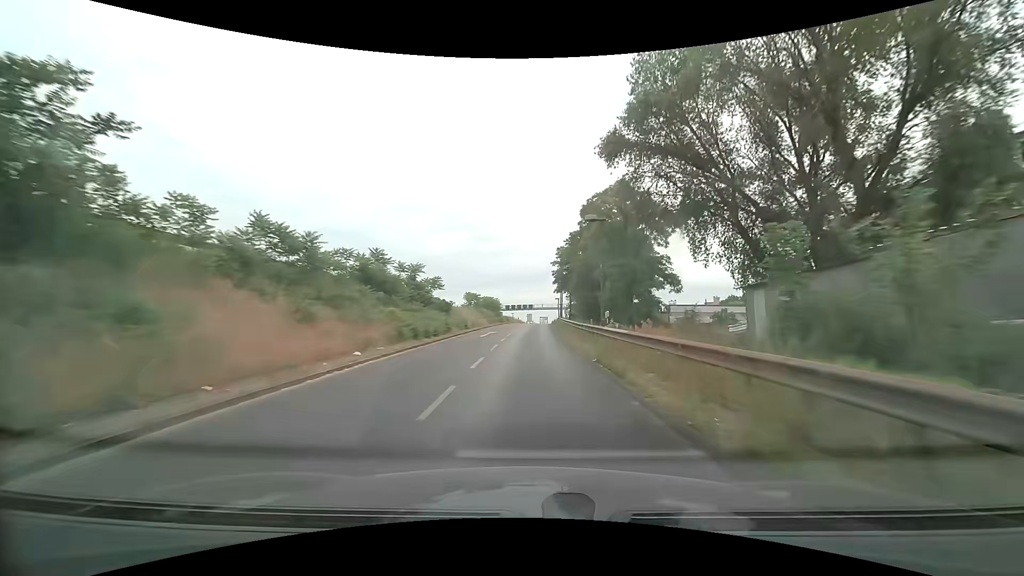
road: motorway_link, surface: asphalt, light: Day
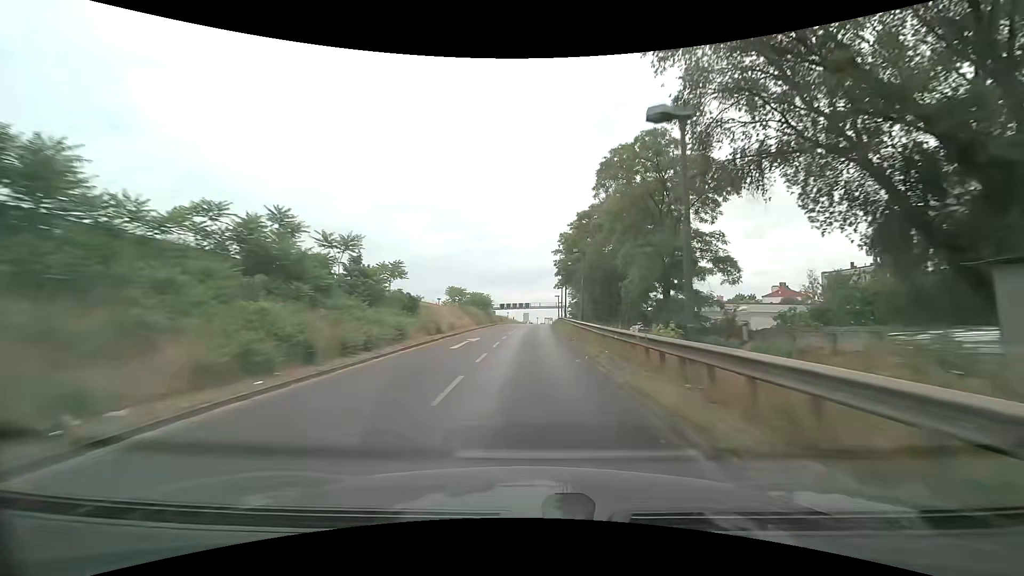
(+0.1, +11.1) m; 0°
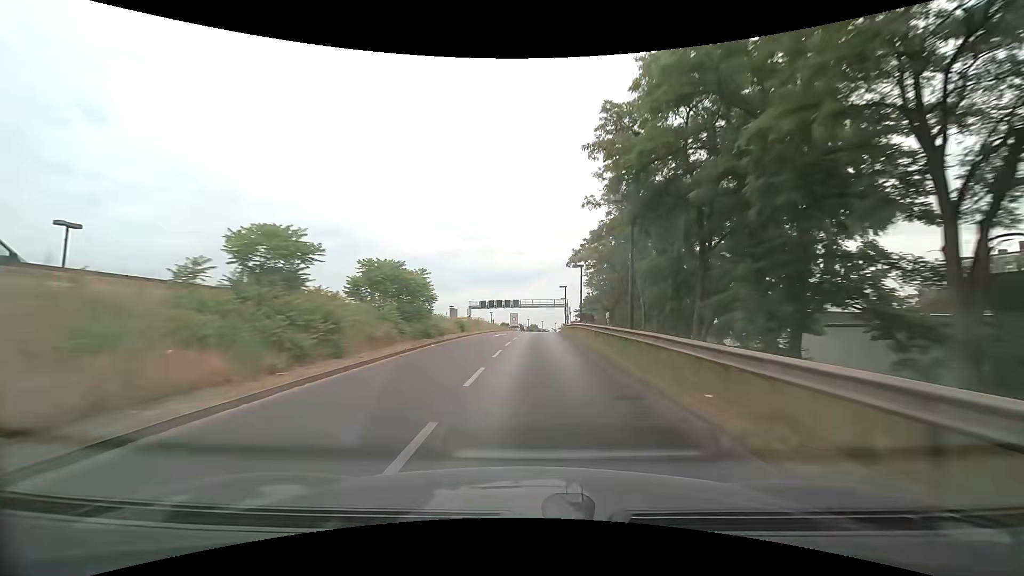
(+0.3, +34.8) m; +2°
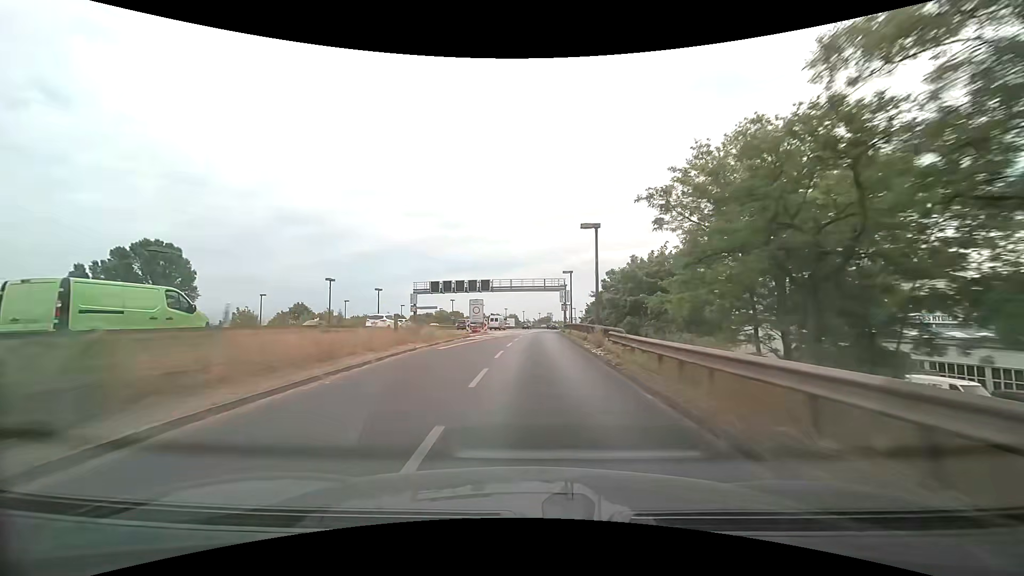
(+0.6, +36.5) m; +2°
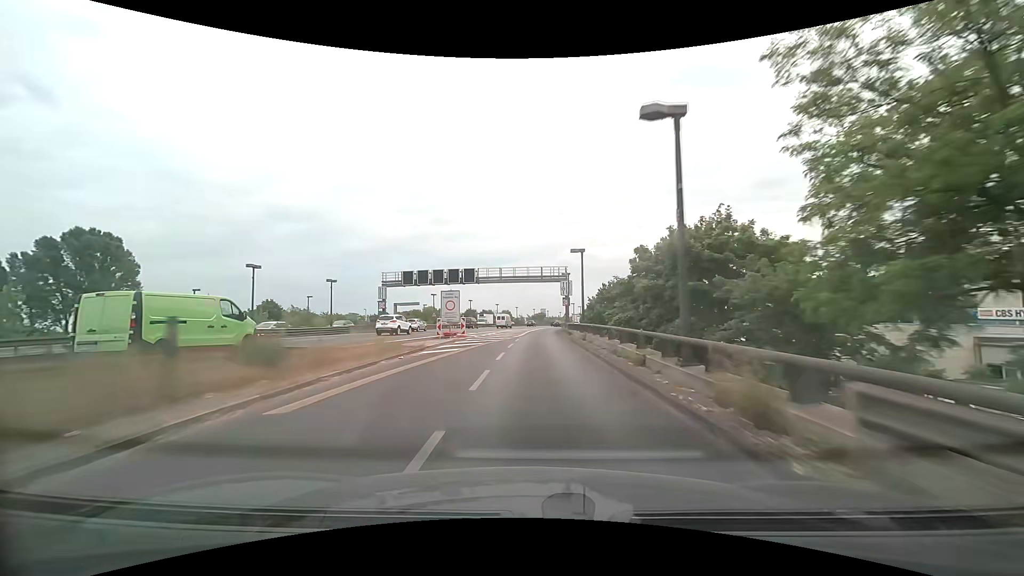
(+0.1, +12.3) m; +1°
